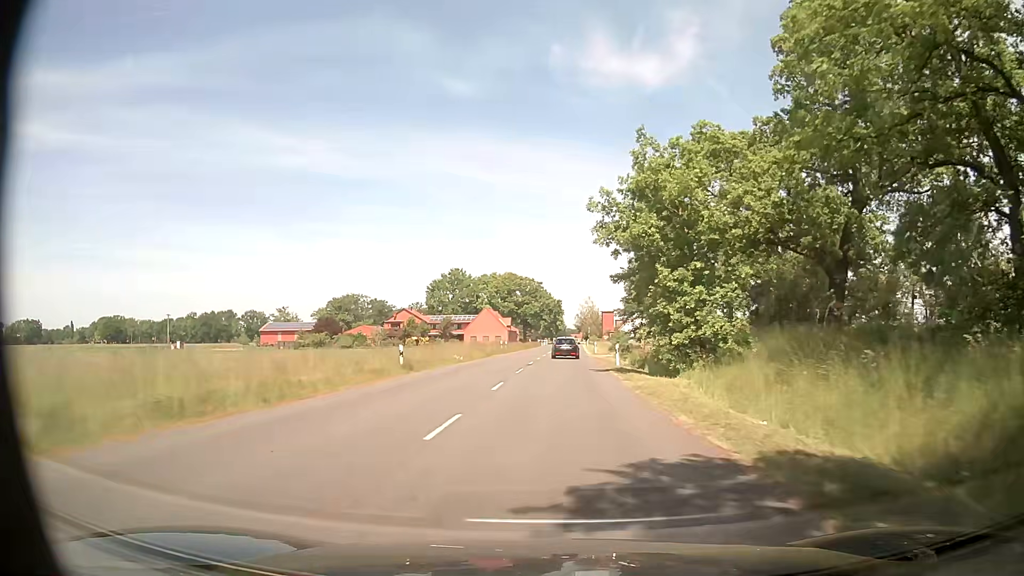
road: secondary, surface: asphalt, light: Day
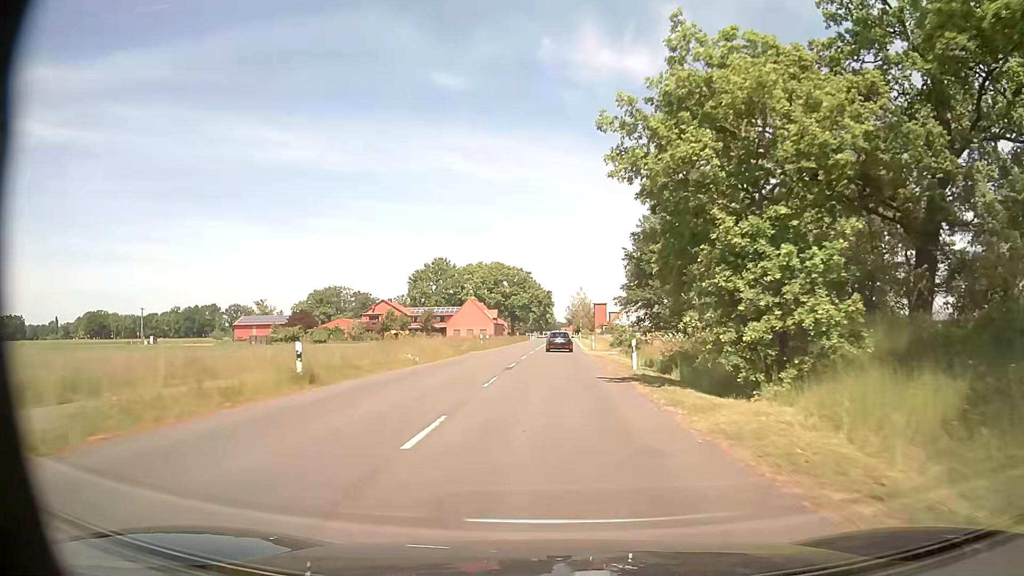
(+0.1, +10.2) m; +1°
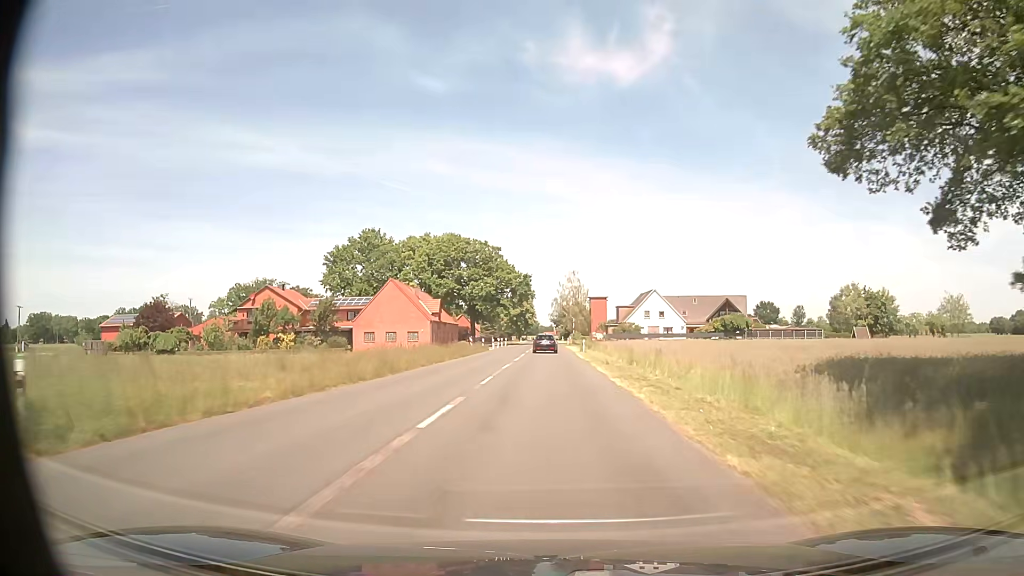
(+1.0, +52.4) m; +2°
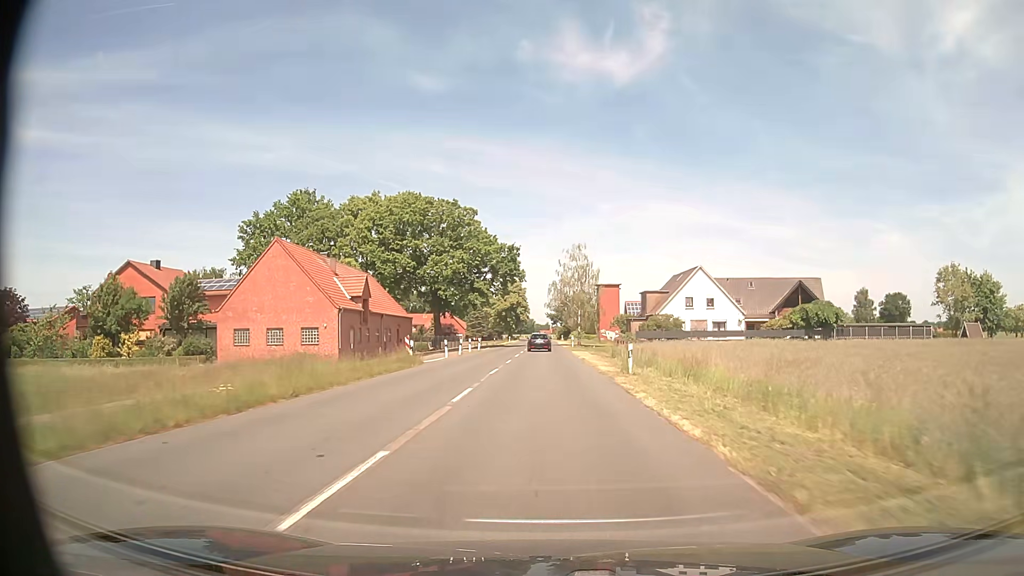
(0.0, +32.1) m; 0°
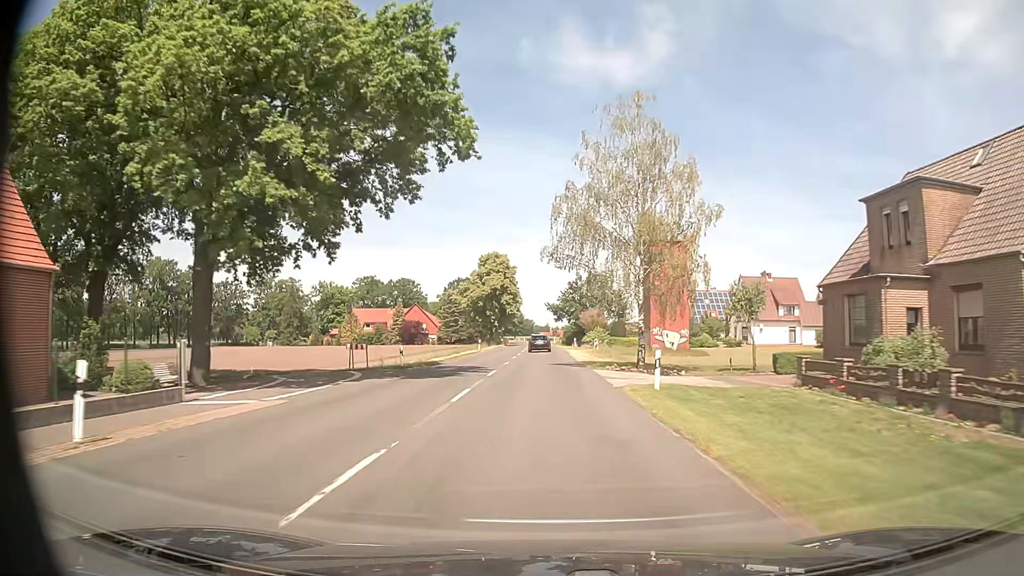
(+0.1, +54.1) m; 0°
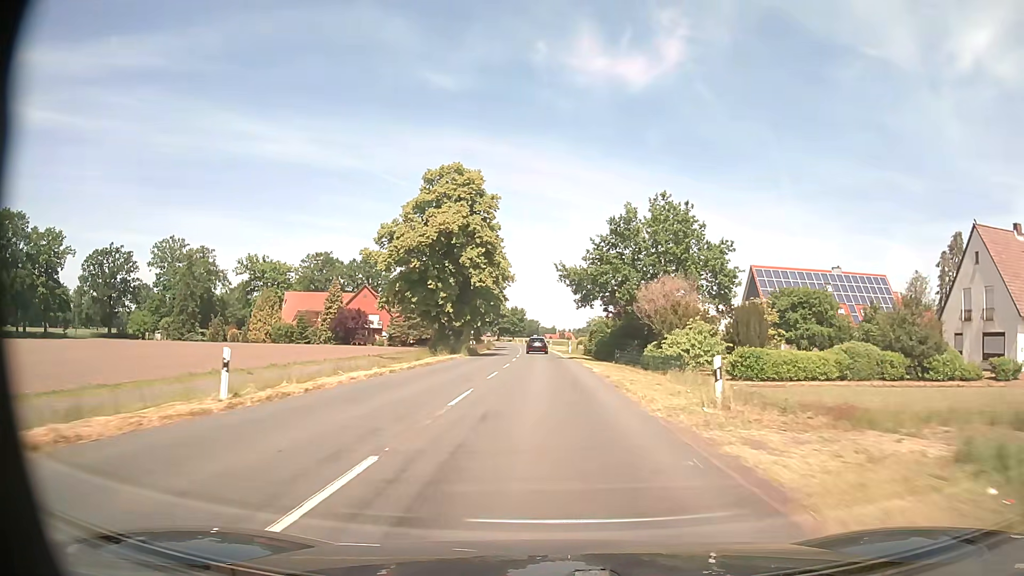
(-0.1, +54.5) m; -1°
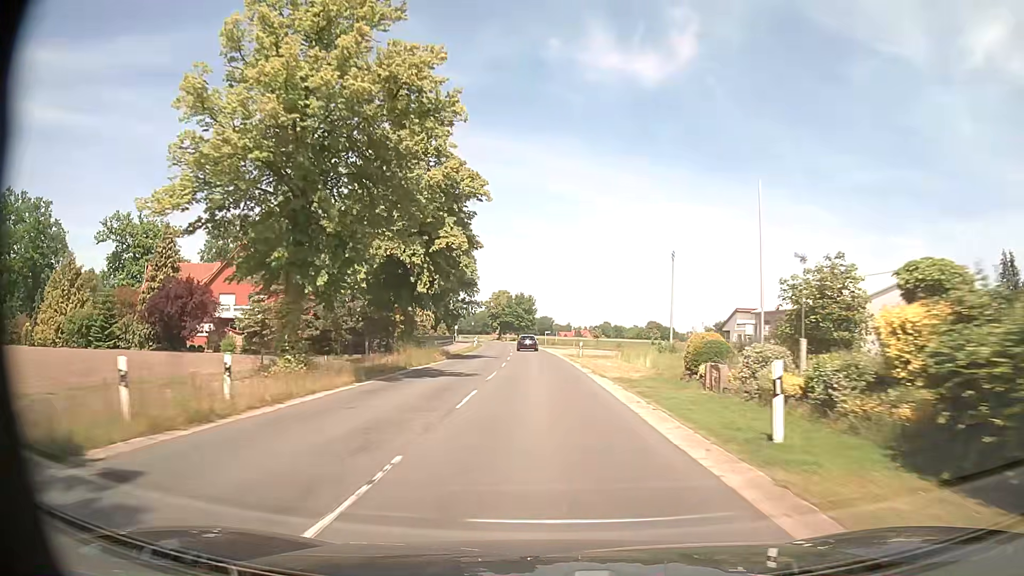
(-0.4, +54.6) m; -1°
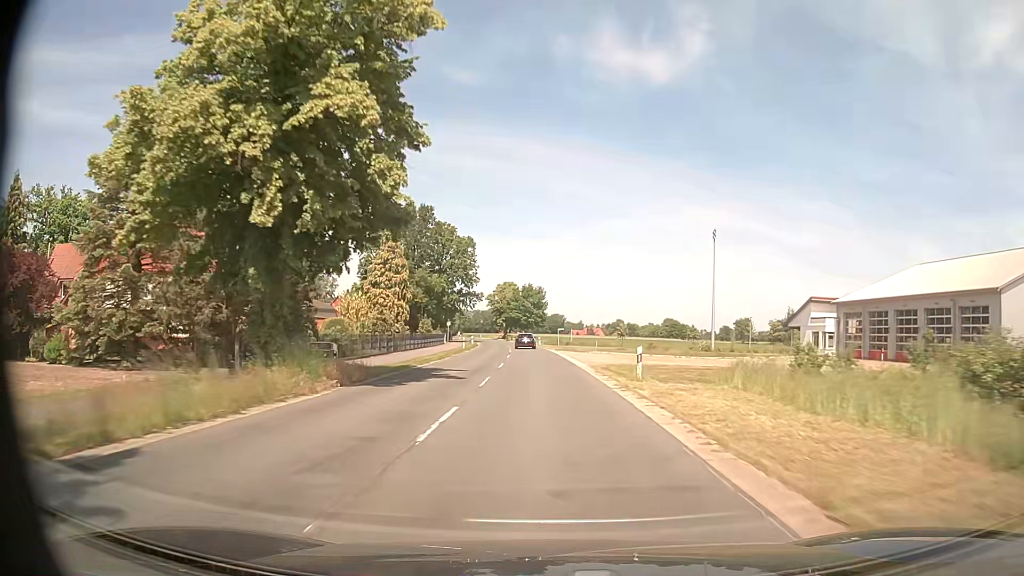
(-0.1, +21.8) m; -1°
(0, +10) (0, +20) (0, +30) (-1, +40) (-1, +50) (-2, +60) (-2, +70) (-3, +80) (-4, +90) (-5, +100) m
